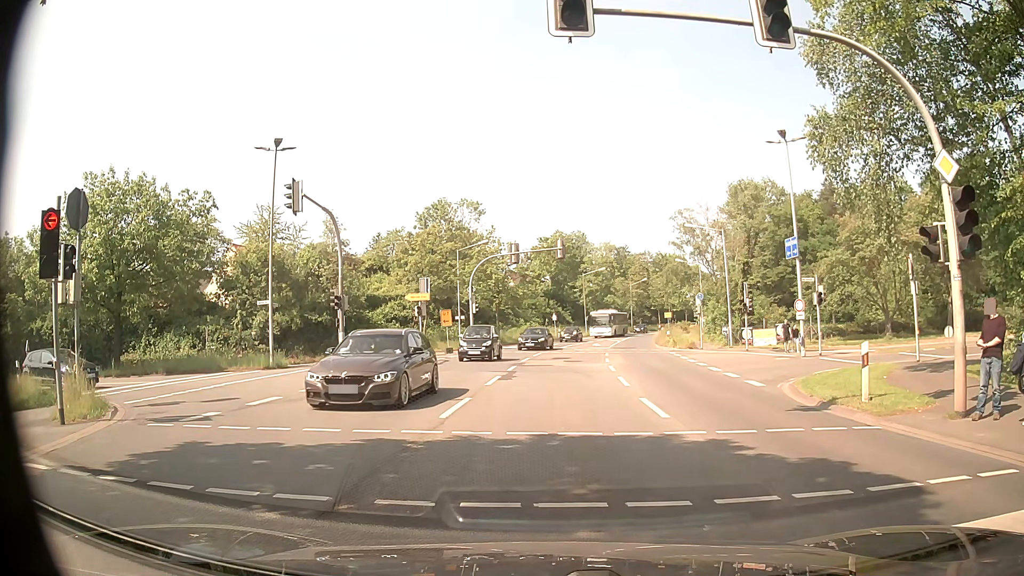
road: secondary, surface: asphalt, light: Day
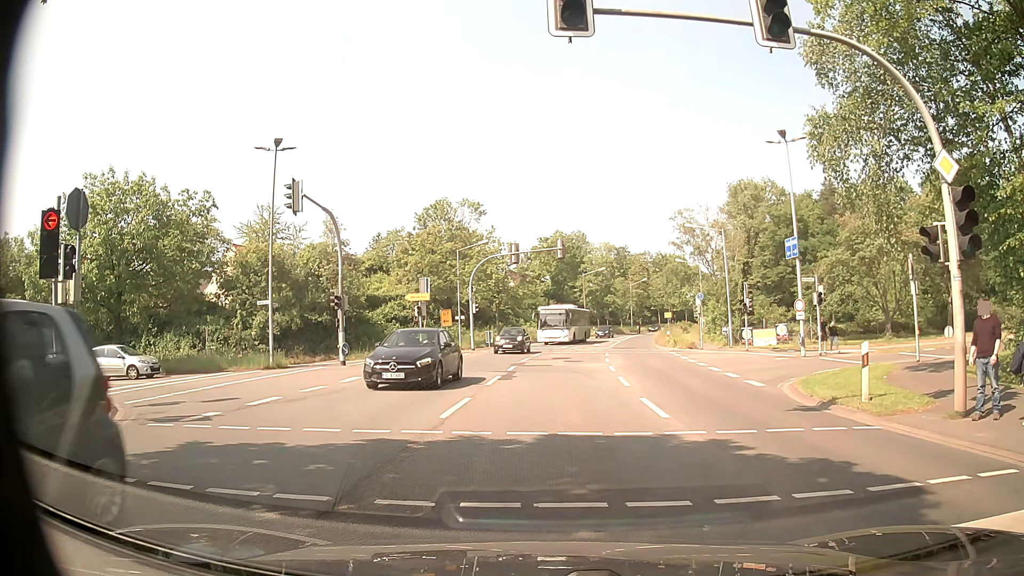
(0.0, 0.0) m; 0°
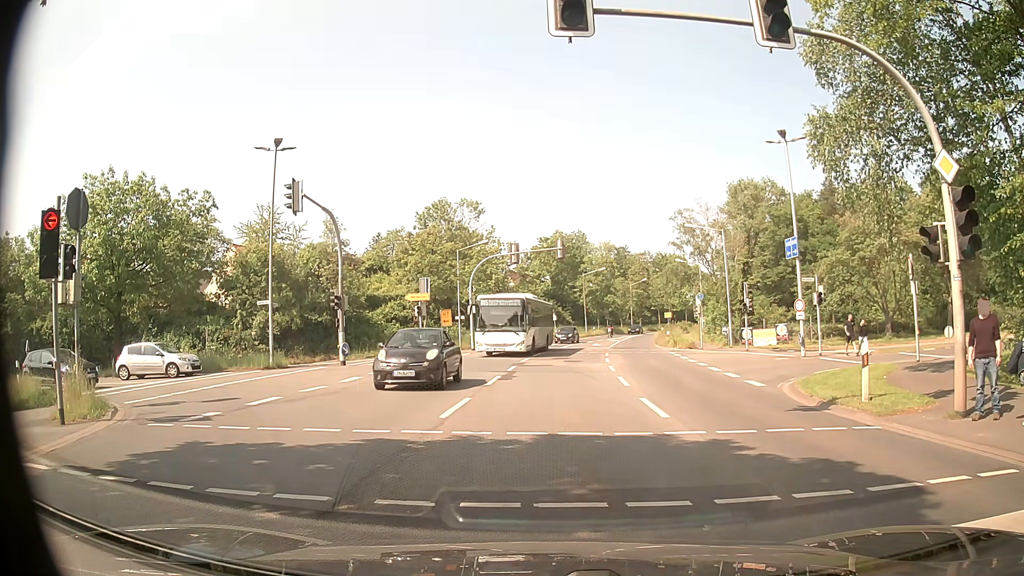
(0.0, 0.0) m; 0°
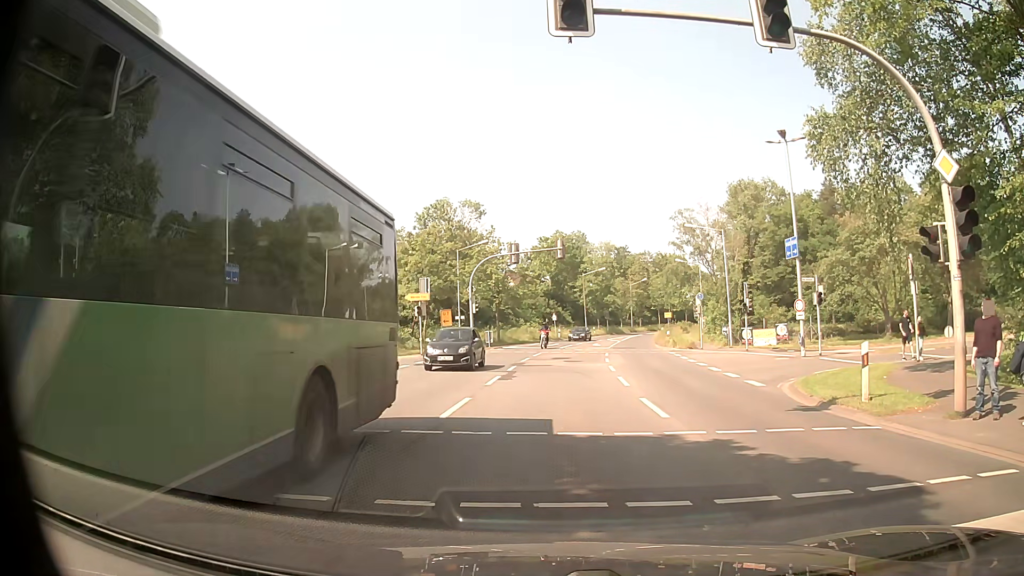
(0.0, 0.0) m; 0°
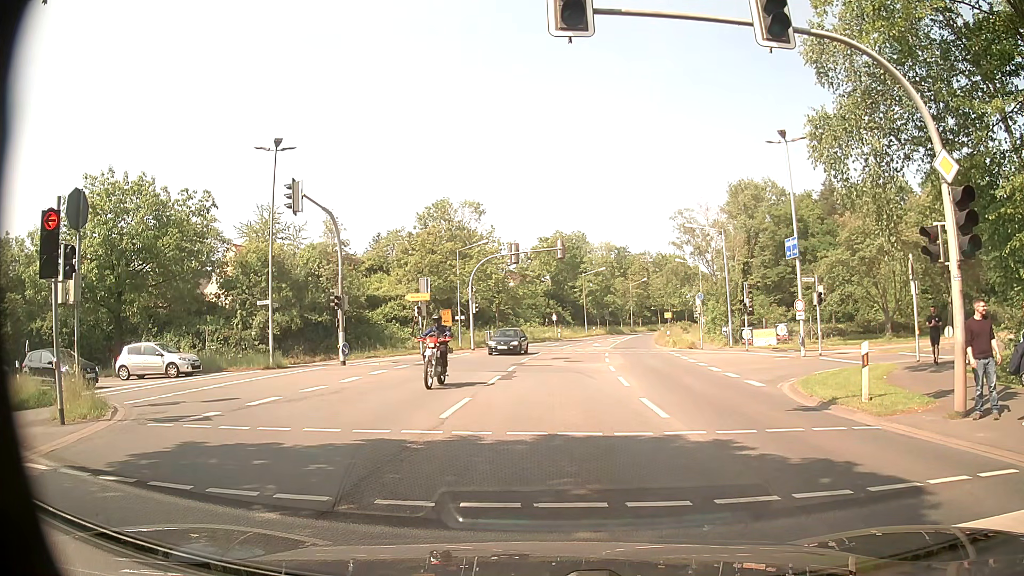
(0.0, 0.0) m; 0°
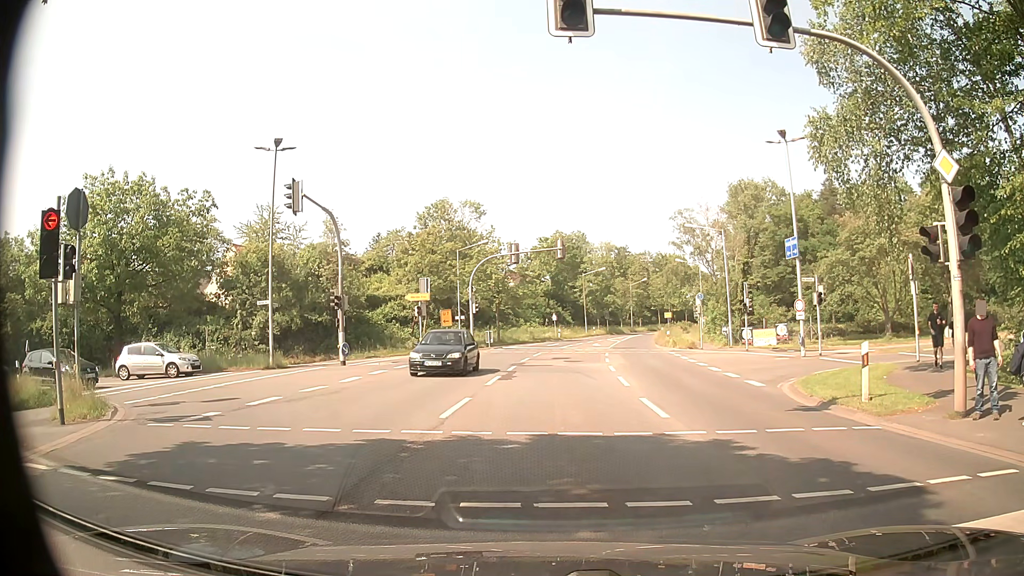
(0.0, 0.0) m; 0°
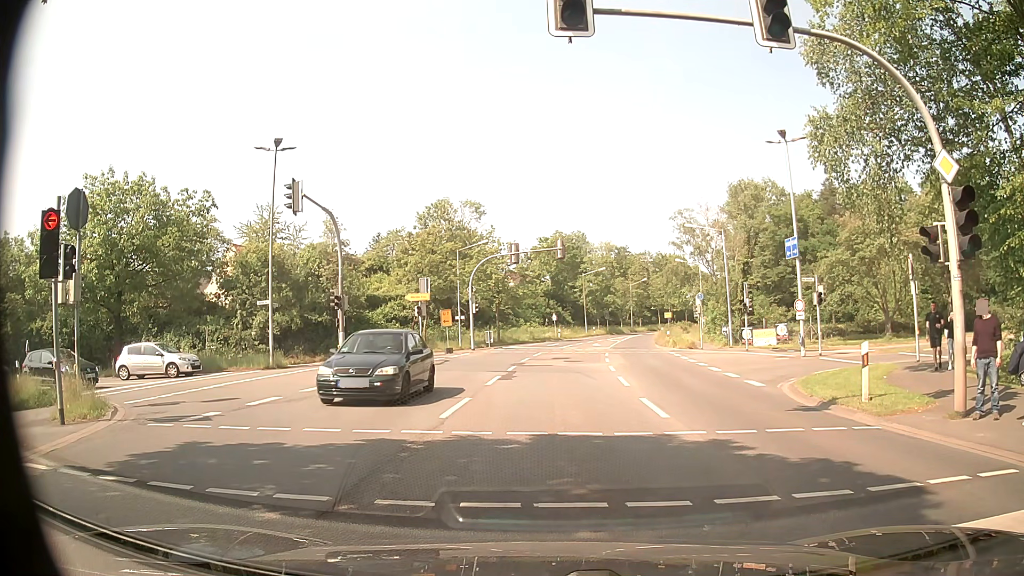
(0.0, 0.0) m; 0°
